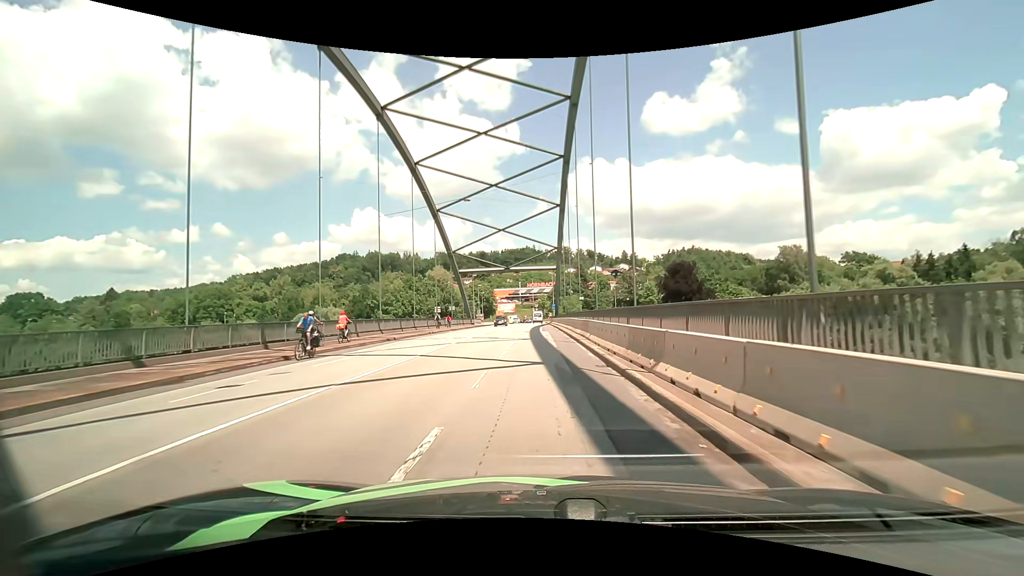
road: primary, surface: asphalt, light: Day
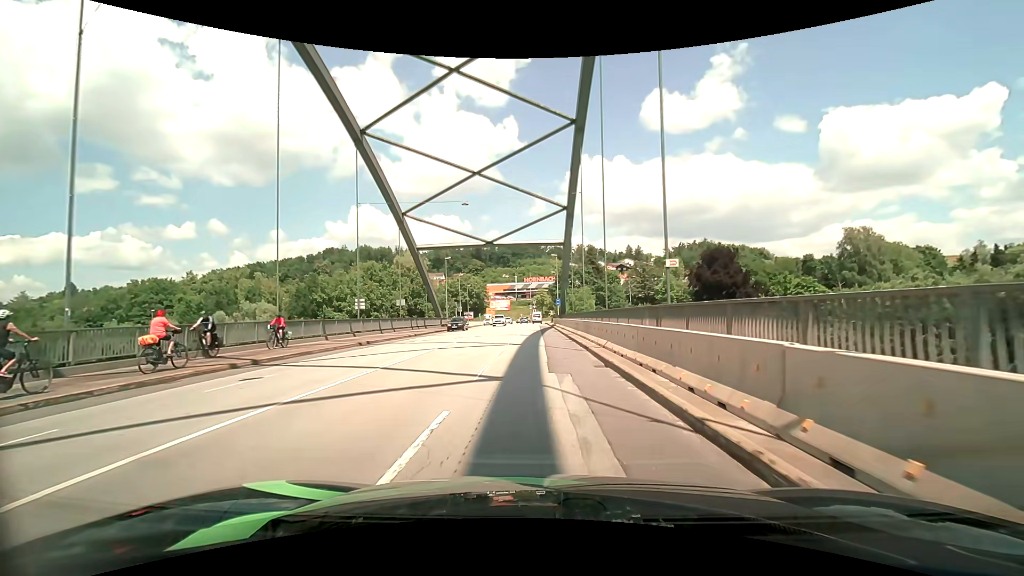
(-0.1, +29.1) m; 0°
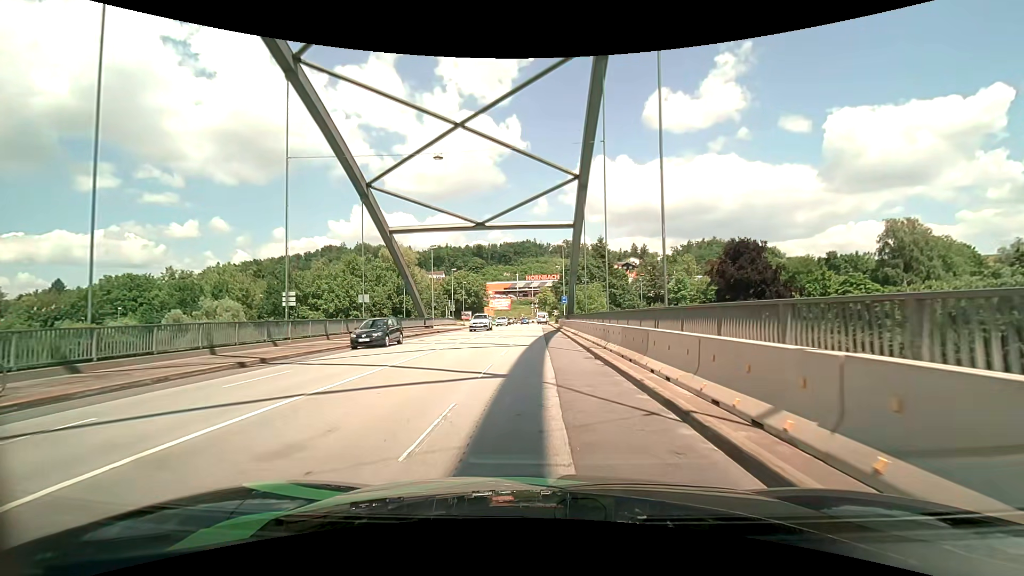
(-0.1, +11.4) m; -1°
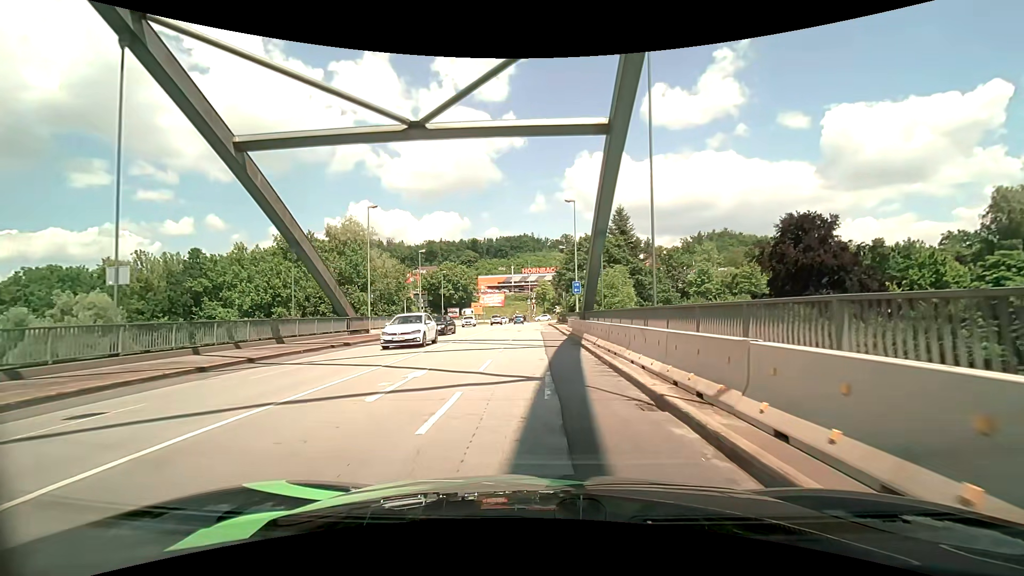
(+0.1, +23.0) m; 0°
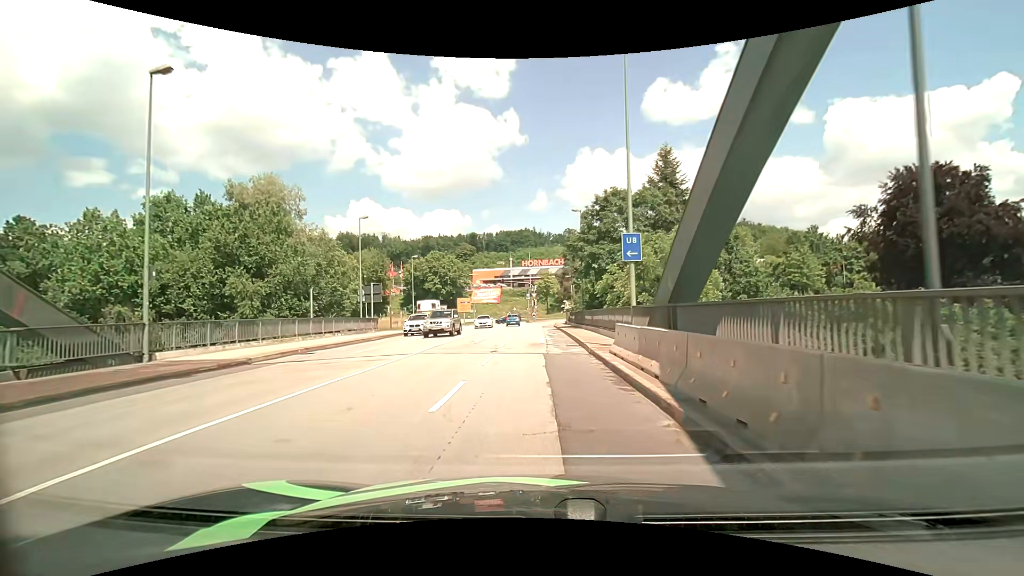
(+0.1, +22.8) m; +1°
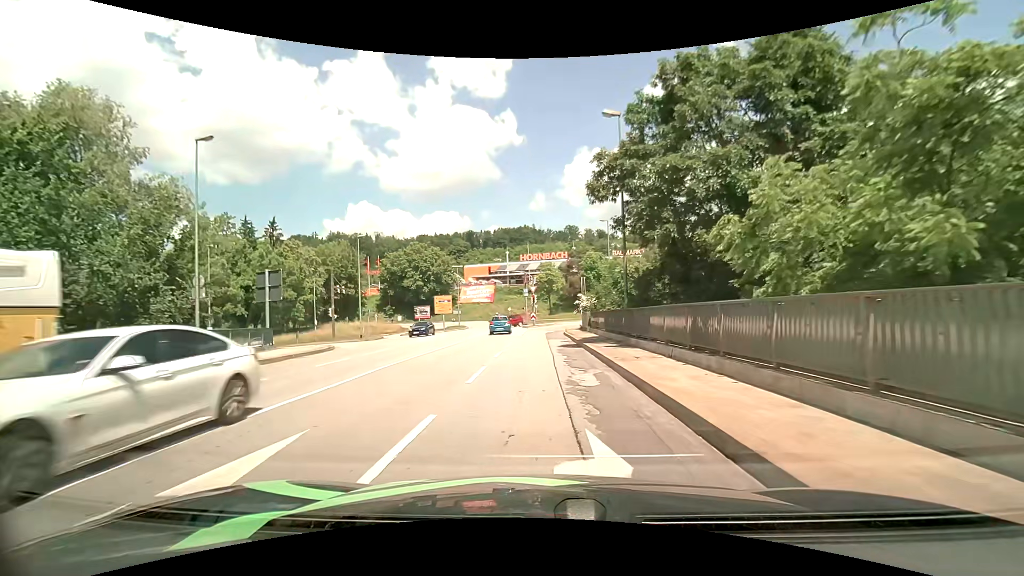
(-0.4, +21.0) m; -1°
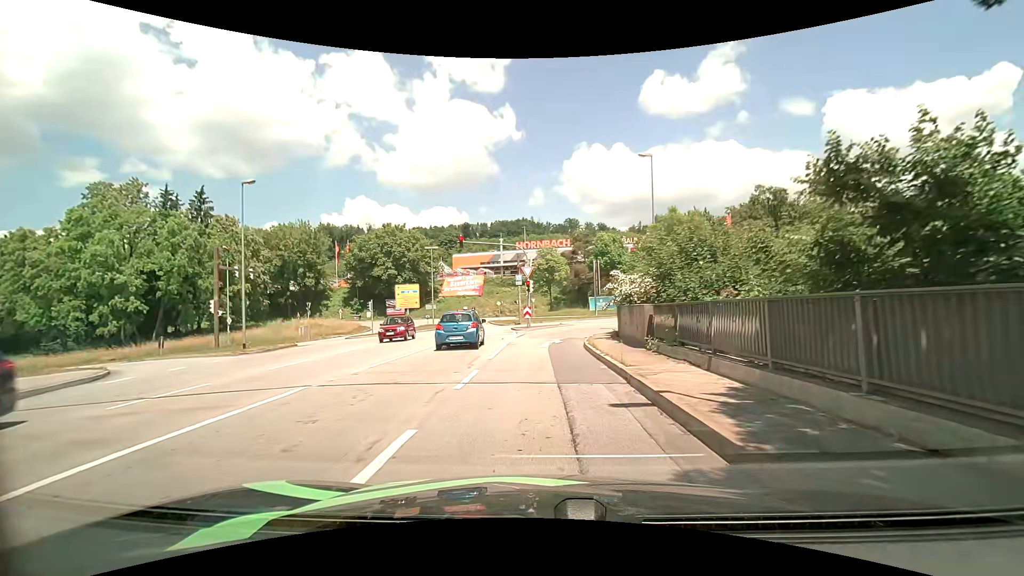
(0.0, +18.9) m; +1°
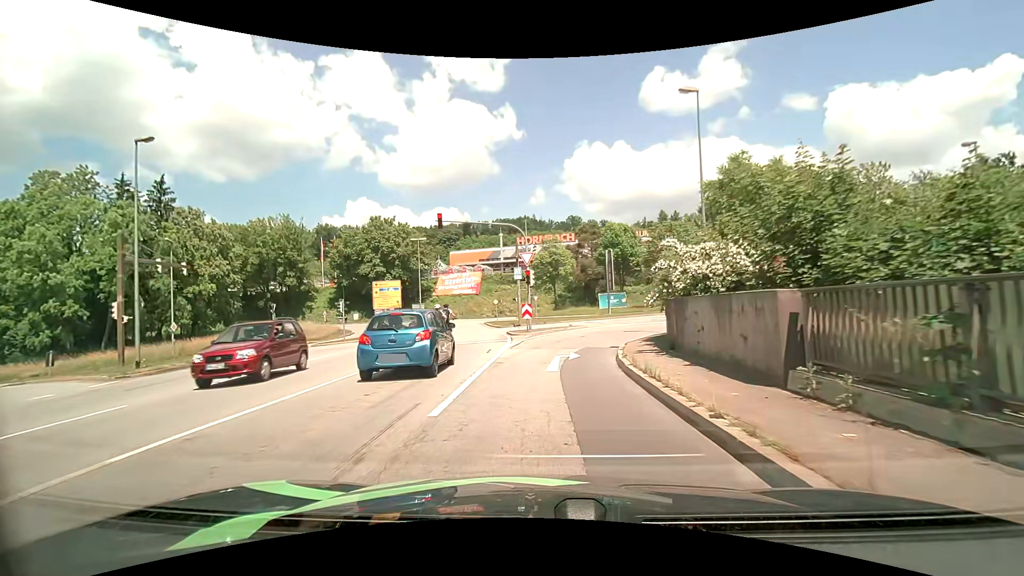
(-0.1, +8.1) m; -1°
(0, +10) (+1, +20) (+7, +28) (+15, +33) (+25, +36) (+34, +39) (+44, +41) (+54, +43) (+64, +46) (+73, +48) m
